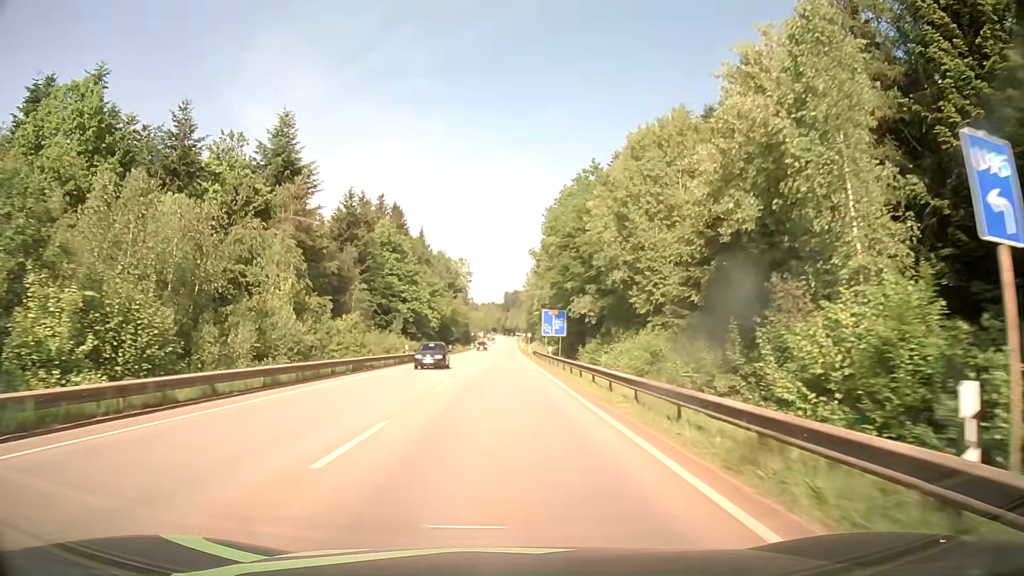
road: secondary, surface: asphalt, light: Day
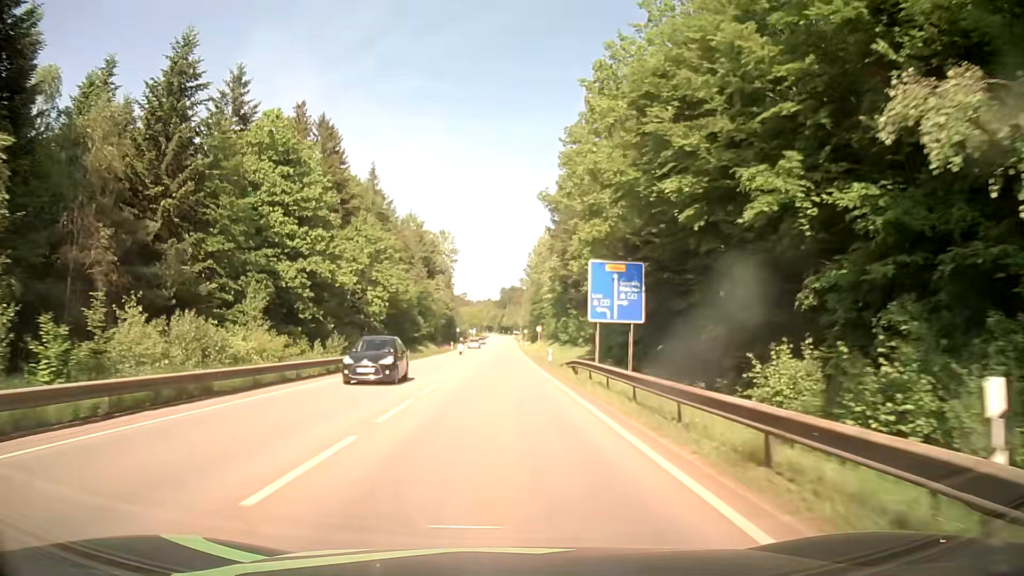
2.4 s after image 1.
(+0.1, +44.6) m; 0°
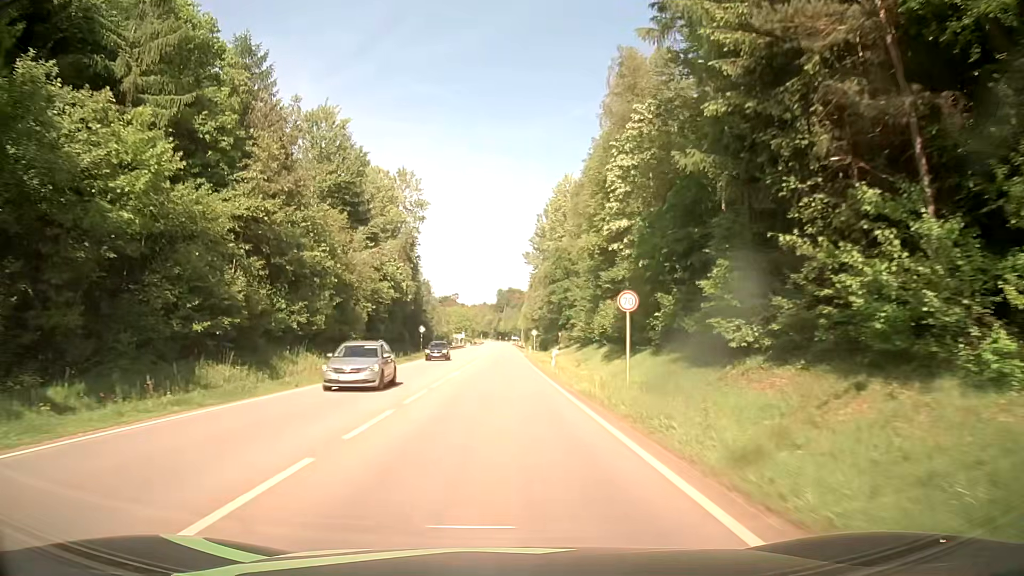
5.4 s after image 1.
(0.0, +55.7) m; 0°
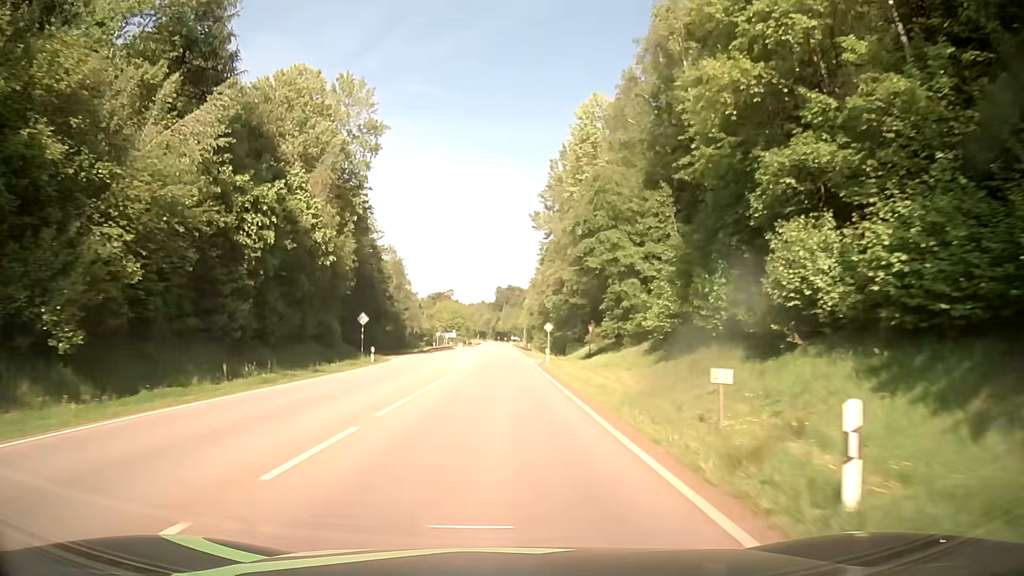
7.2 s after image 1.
(-0.2, +33.2) m; 0°
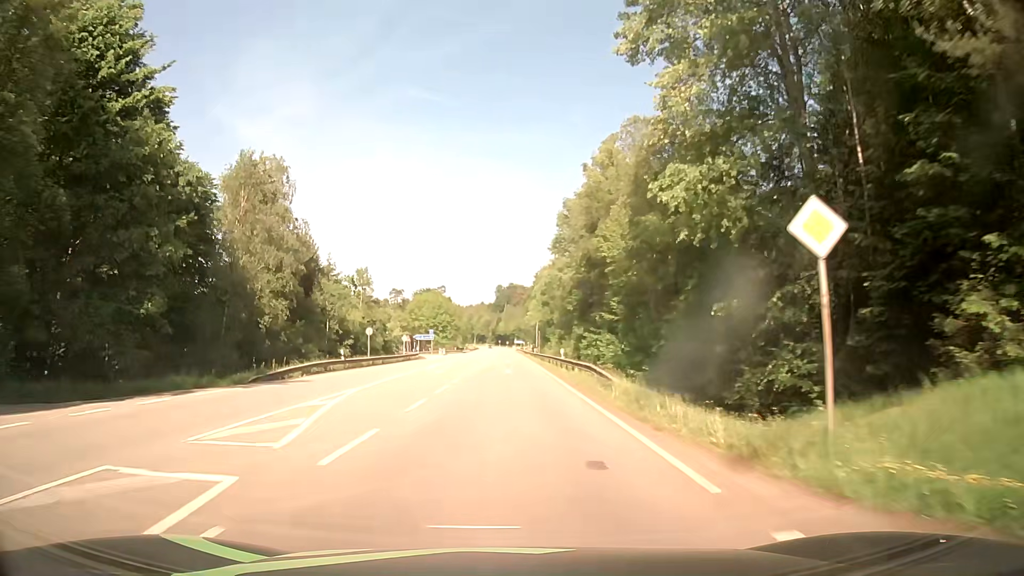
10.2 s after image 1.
(+0.1, +55.4) m; 0°
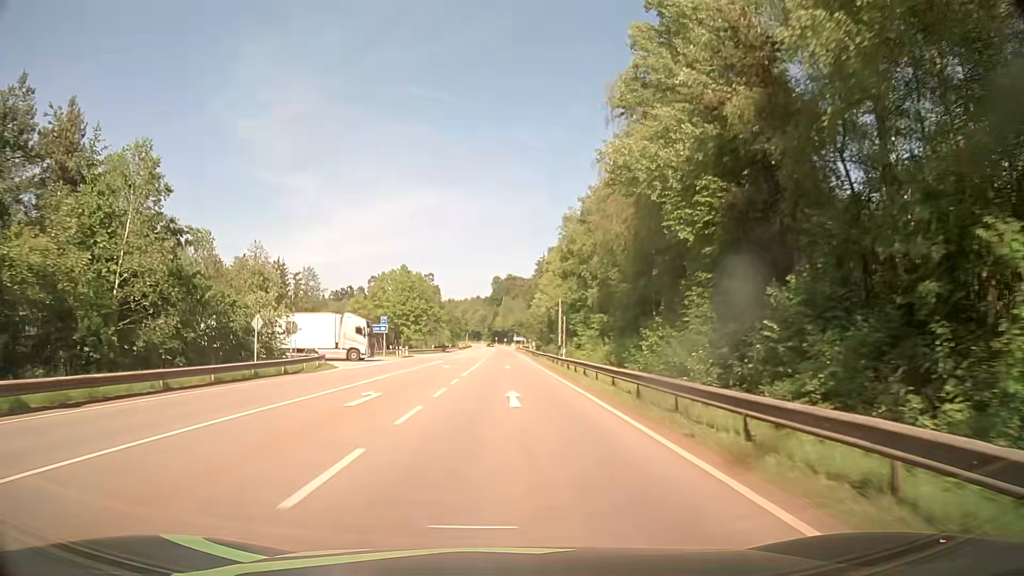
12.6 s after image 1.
(-0.1, +44.3) m; 0°
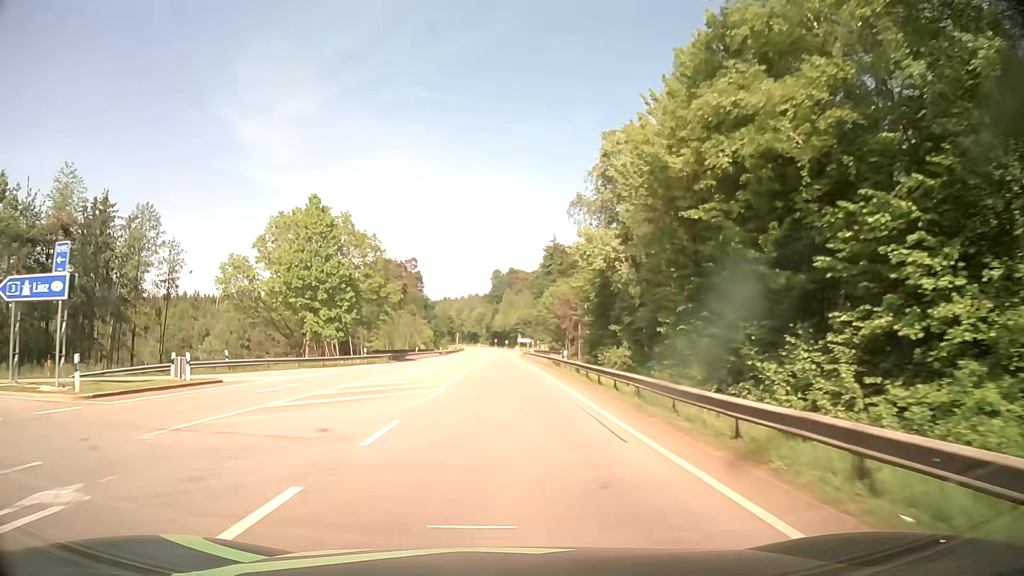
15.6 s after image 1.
(0.0, +55.5) m; 0°
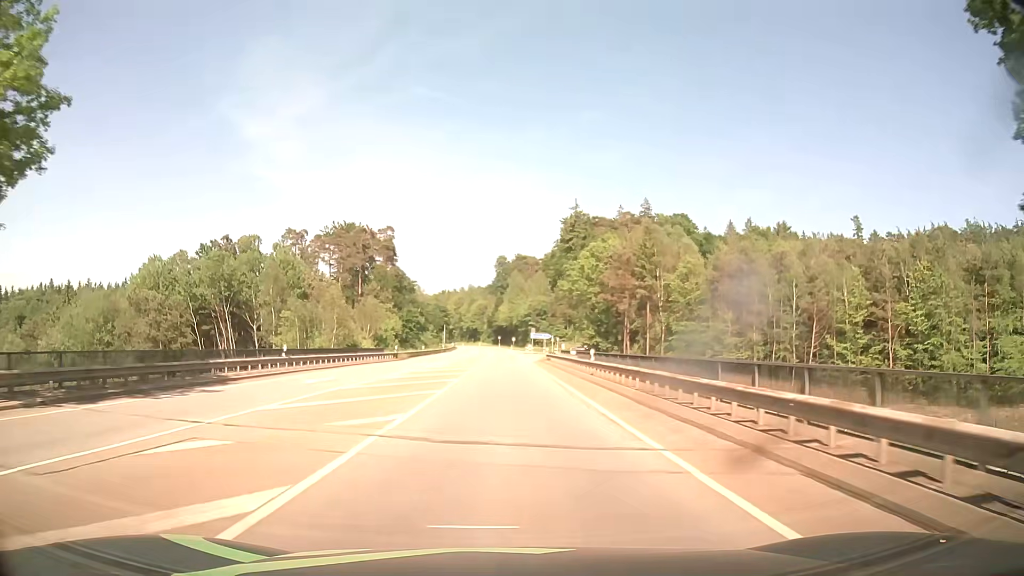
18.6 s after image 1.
(-0.3, +55.5) m; -1°
(0, +10) (0, +20) (0, +30) (0, +40) (0, +50) (0, +60) (0, +70) (0, +80) (0, +90) (0, +100) m
